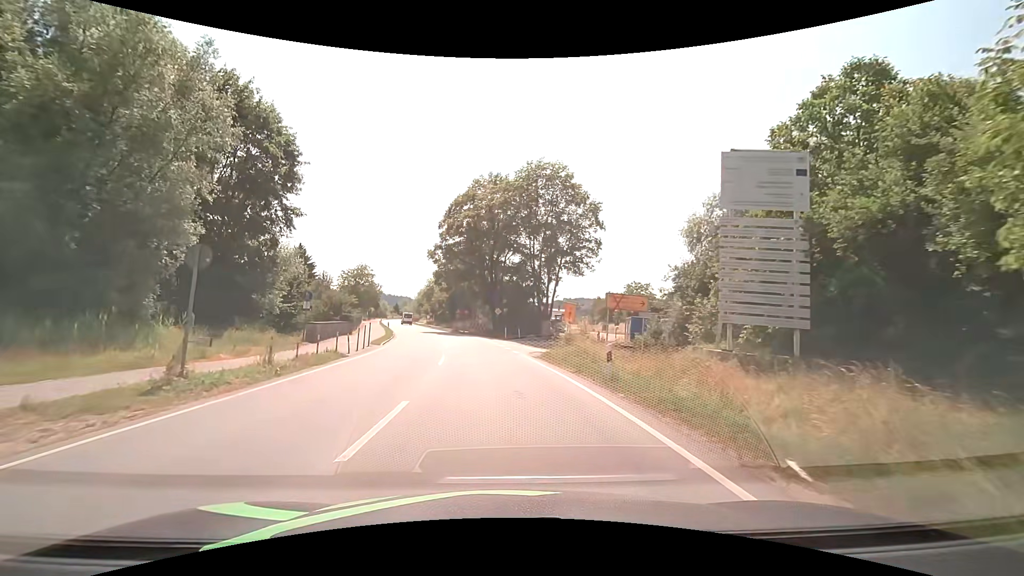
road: primary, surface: asphalt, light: Day
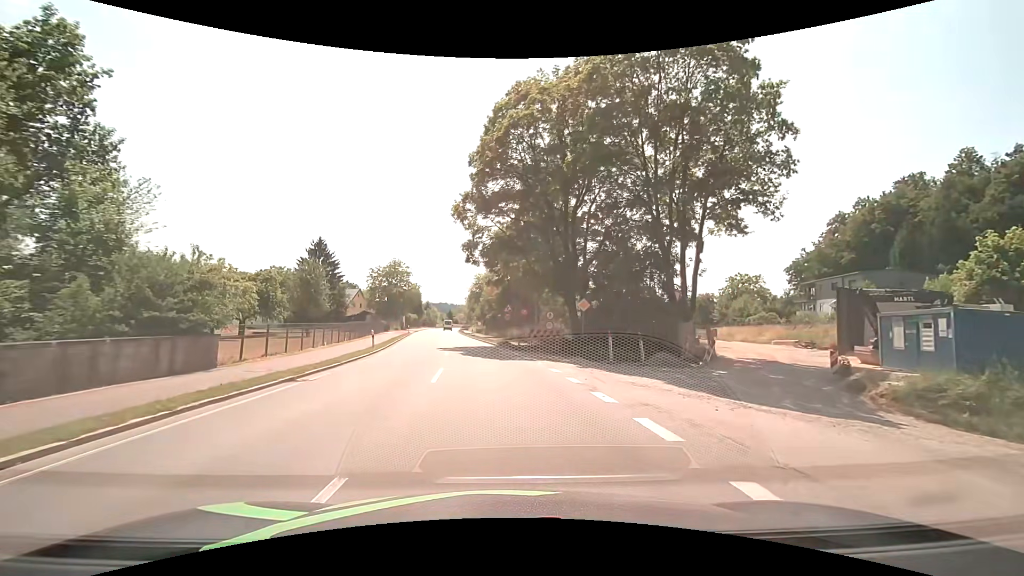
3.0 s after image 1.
(-1.6, +28.0) m; -7°
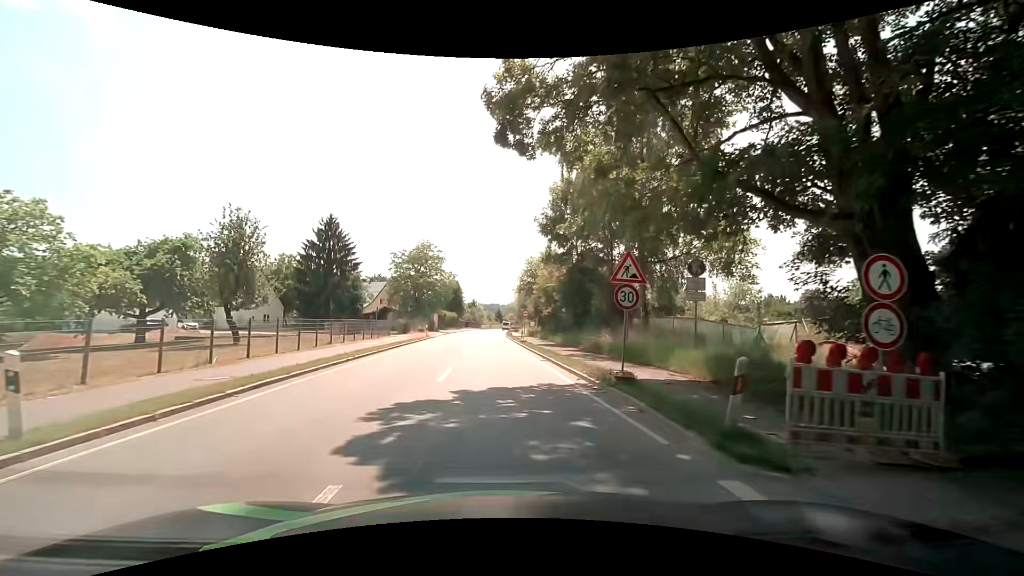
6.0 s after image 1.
(-1.2, +23.8) m; -6°
(0, +10) (0, +20) (-1, +30) (-1, +40) (-1, +50) (-2, +60) (-2, +70) (-2, +80) (-2, +90) (-2, +100) m
